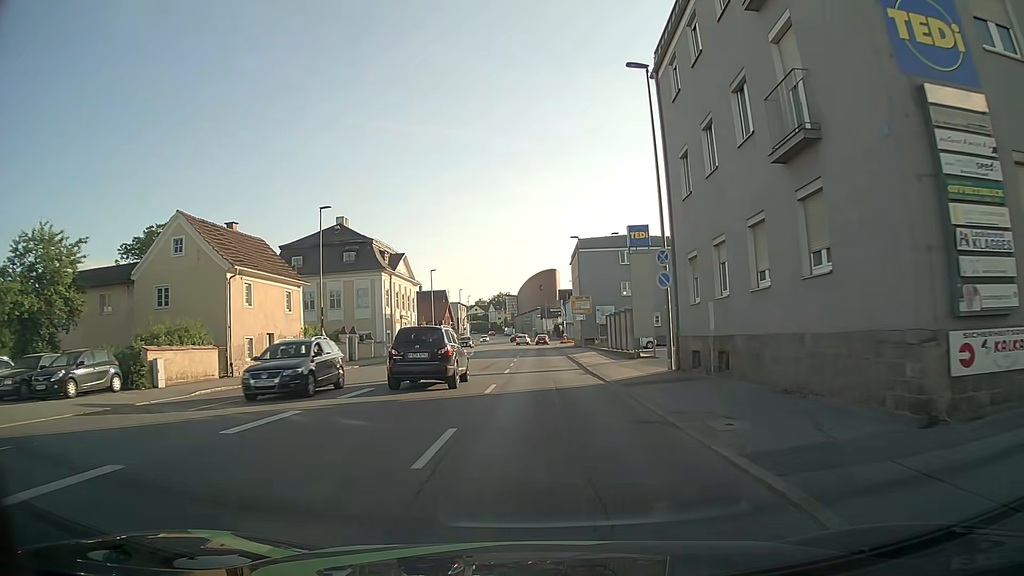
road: tertiary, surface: asphalt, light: Day
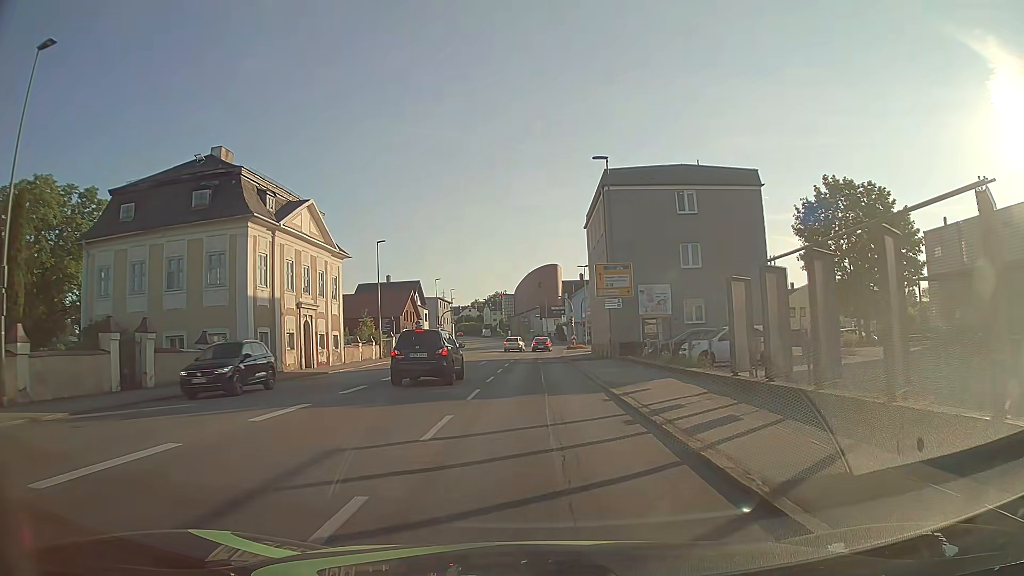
(+0.3, +28.2) m; 0°
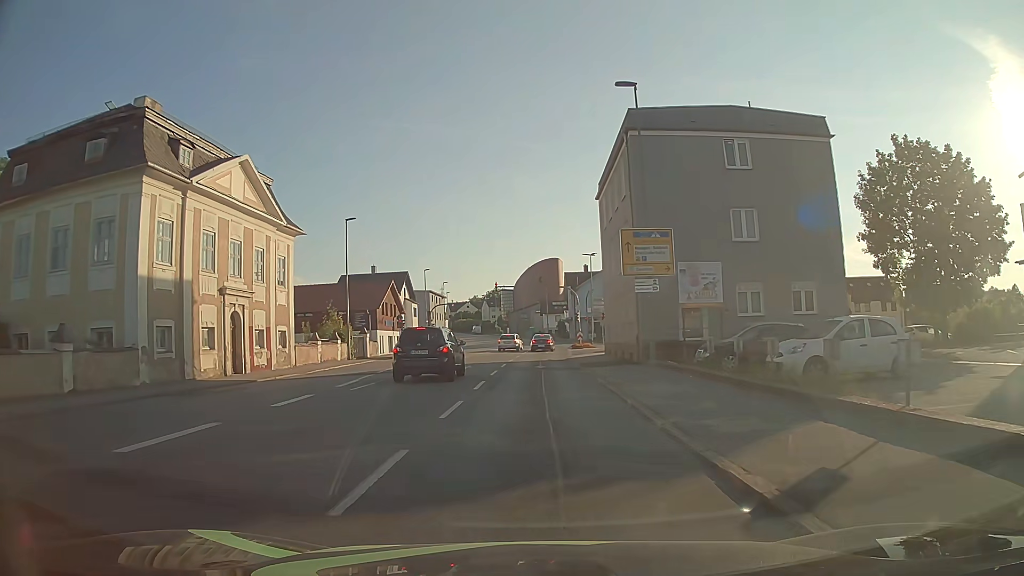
(+0.1, +9.8) m; +1°
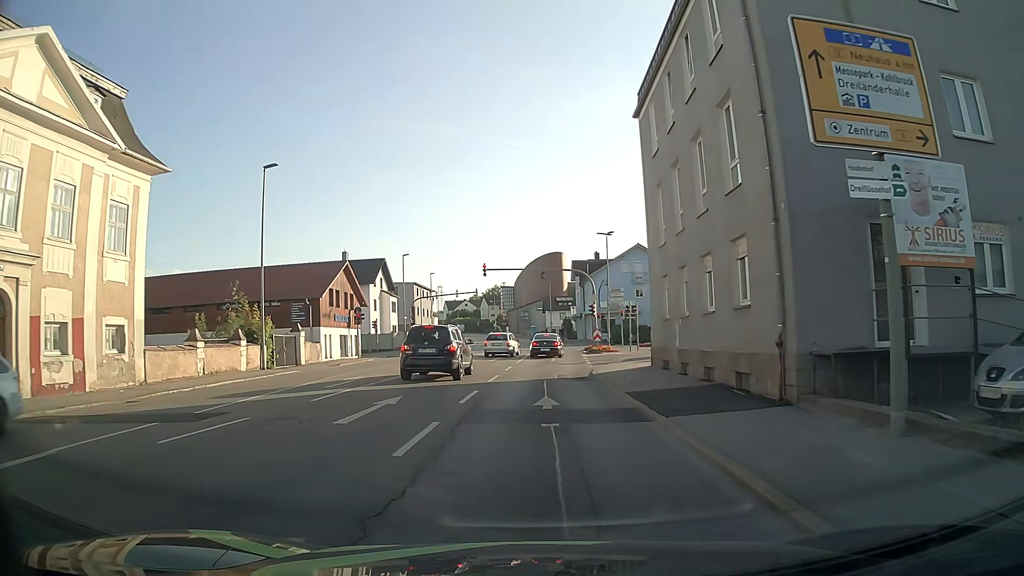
(-0.1, +15.6) m; -1°
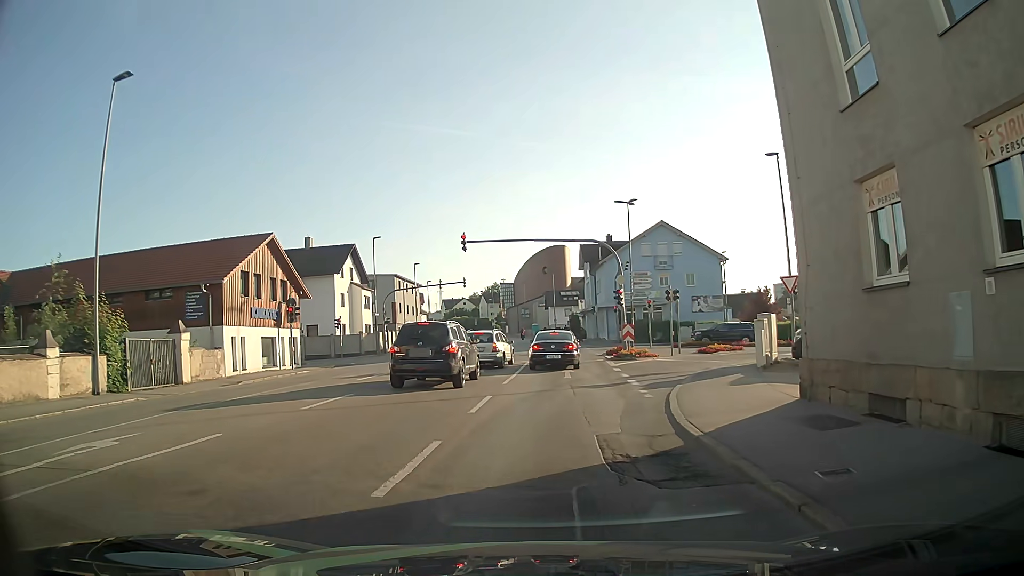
(+0.1, +13.9) m; -1°
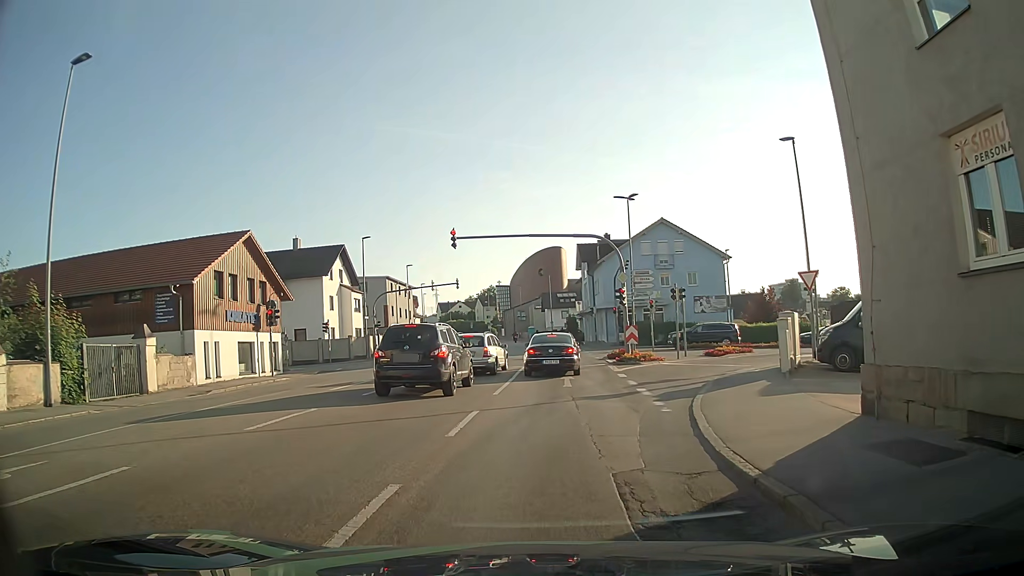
(0.0, +2.3) m; +1°
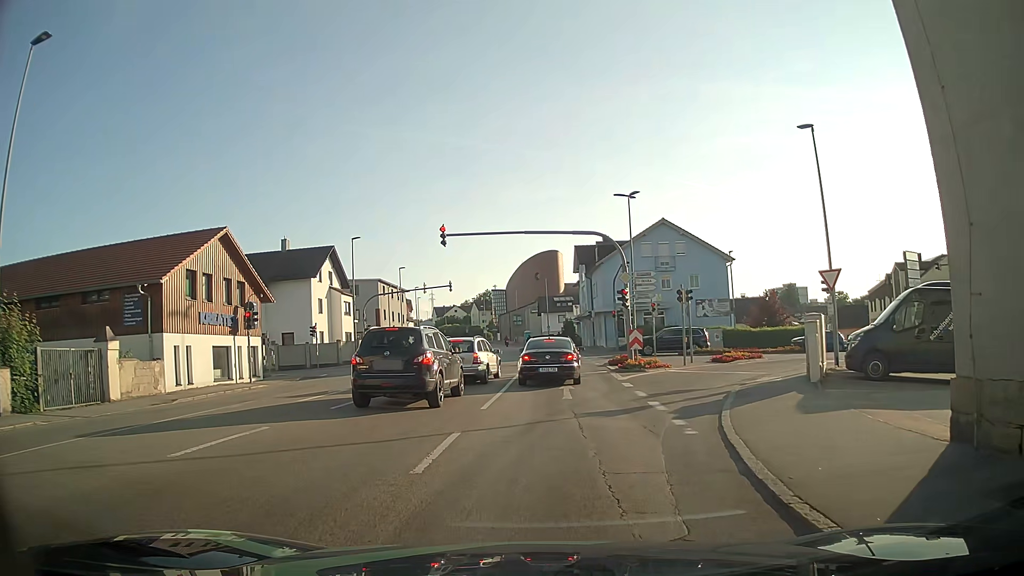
(0.0, +2.2) m; +1°
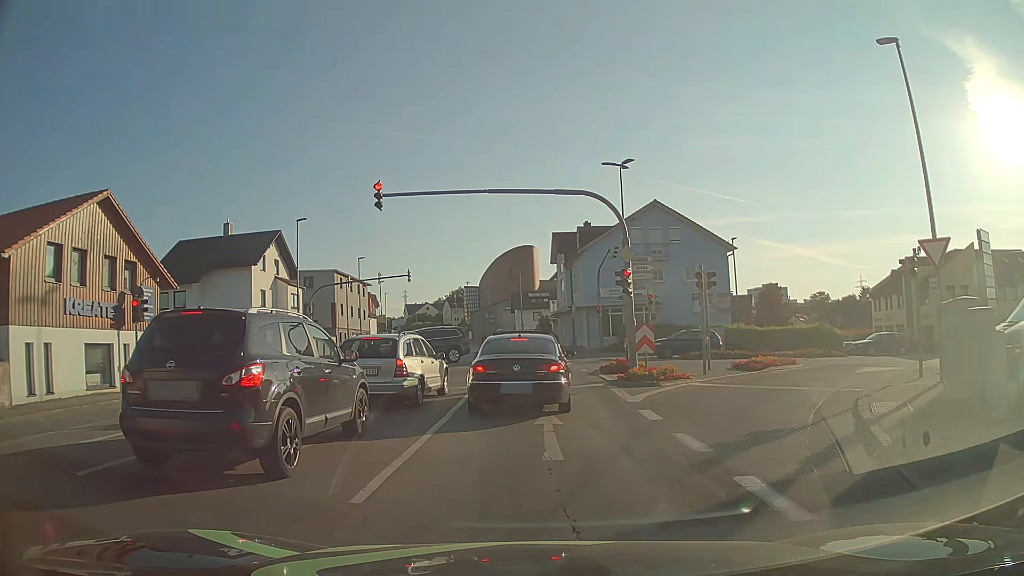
(0.0, +7.6) m; +1°
(0, +10) (0, +20) (0, +30) (0, +40) (-1, +50) (-2, +60) (-3, +70) (-4, +80) (-5, +90) (-7, +100) m
